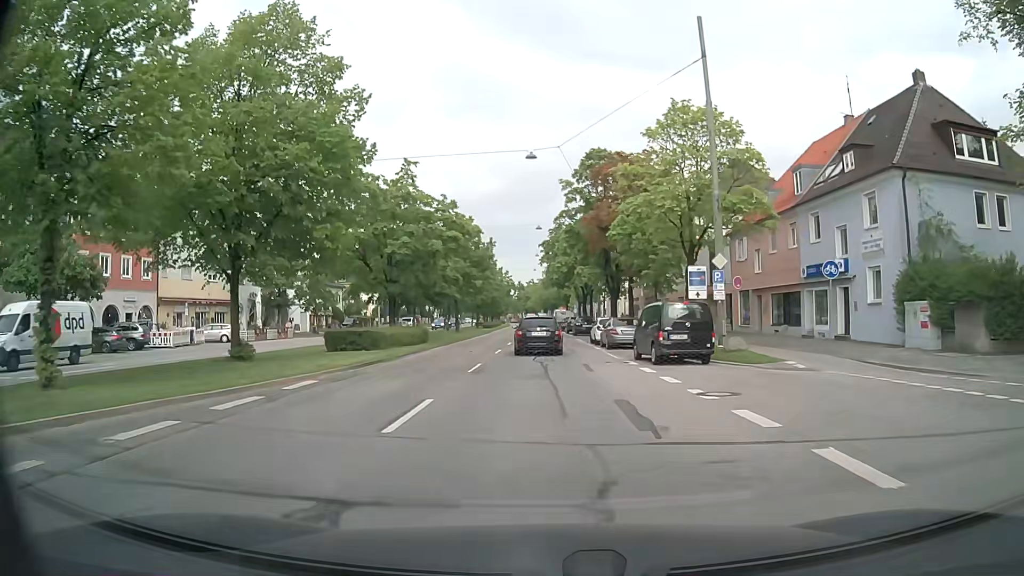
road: secondary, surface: asphalt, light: Day
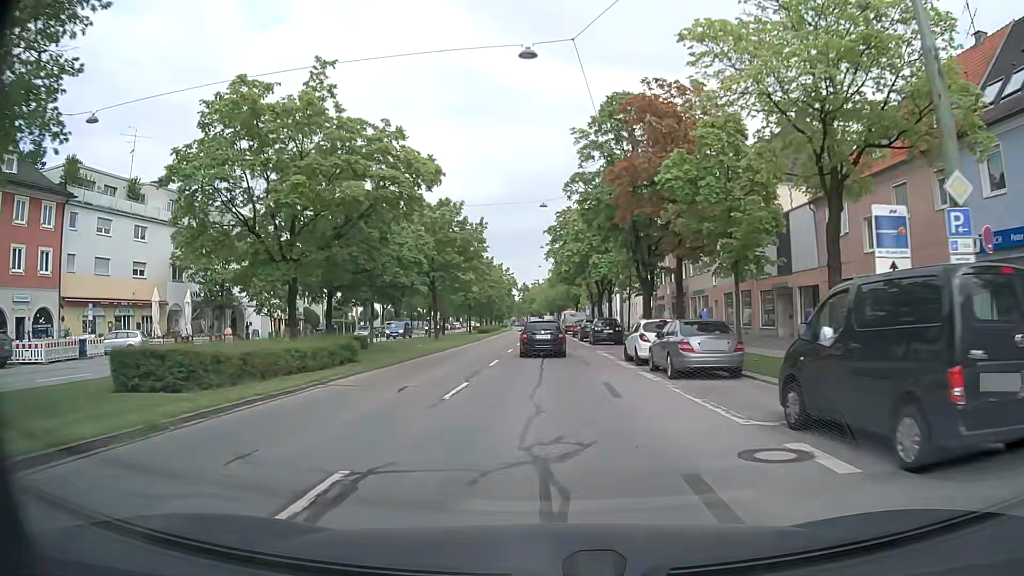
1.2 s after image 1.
(-0.1, +14.3) m; -1°
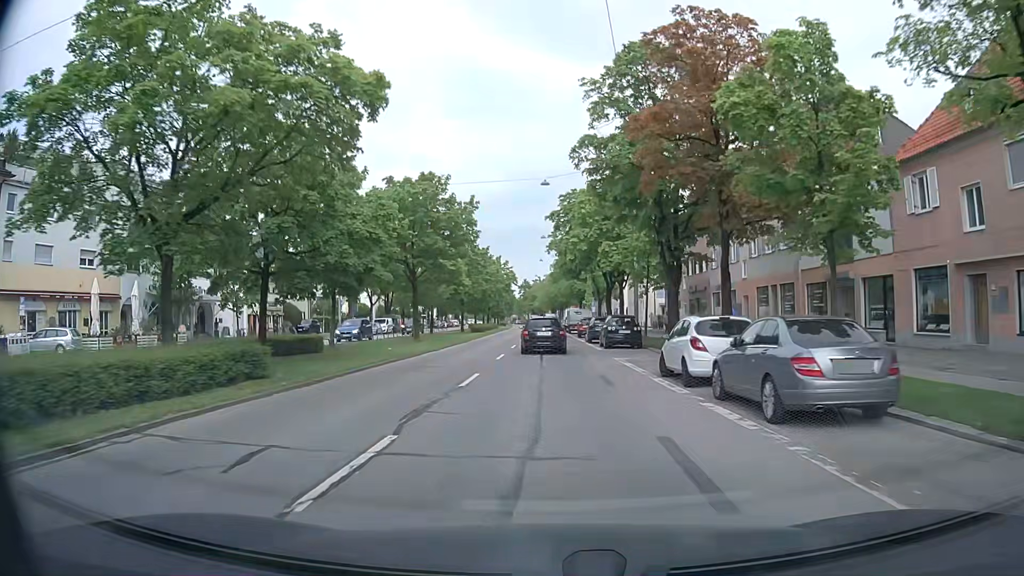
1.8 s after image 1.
(0.0, +7.4) m; 0°
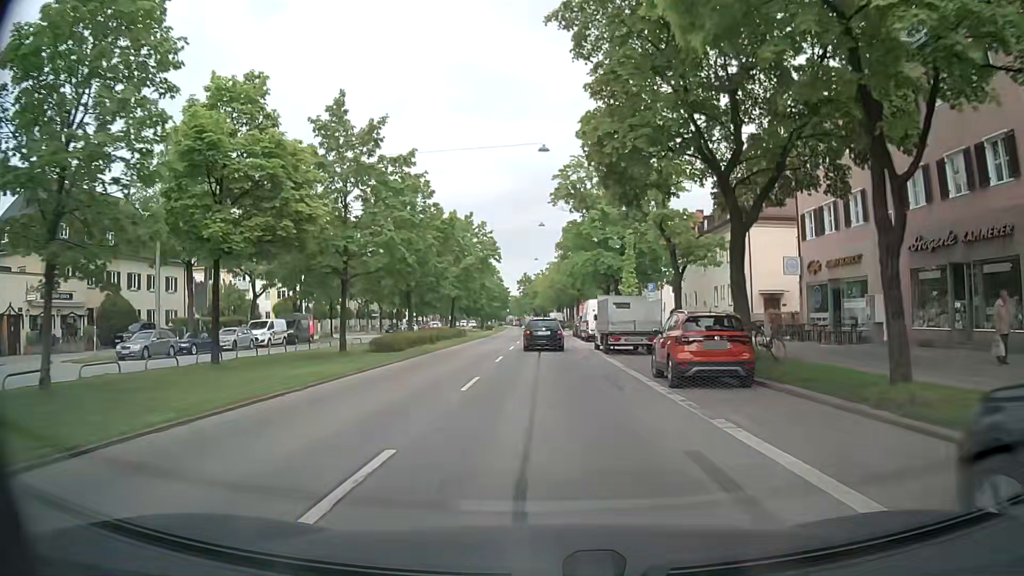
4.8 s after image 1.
(-0.2, +37.5) m; 0°
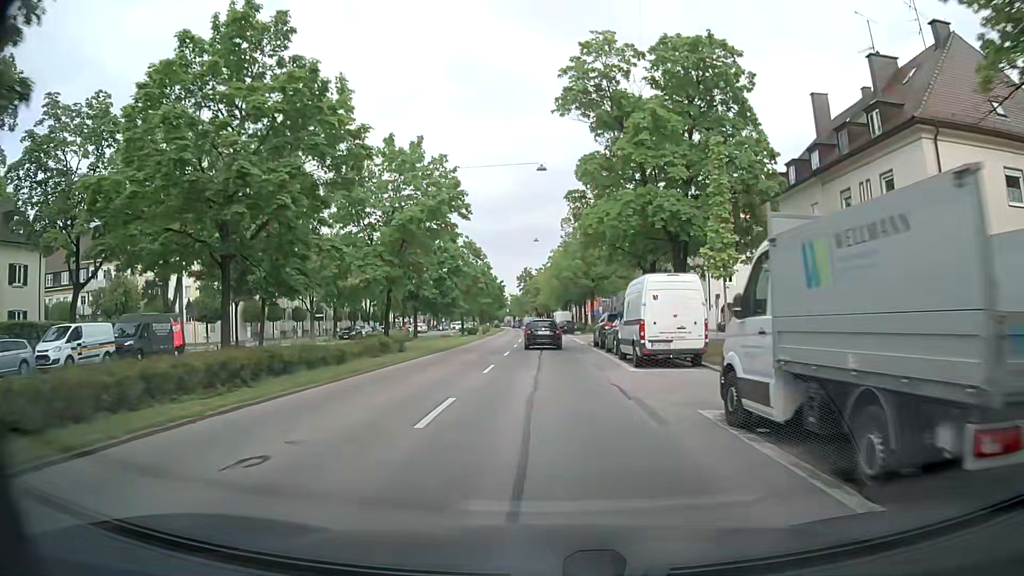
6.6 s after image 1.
(-0.2, +22.8) m; 0°
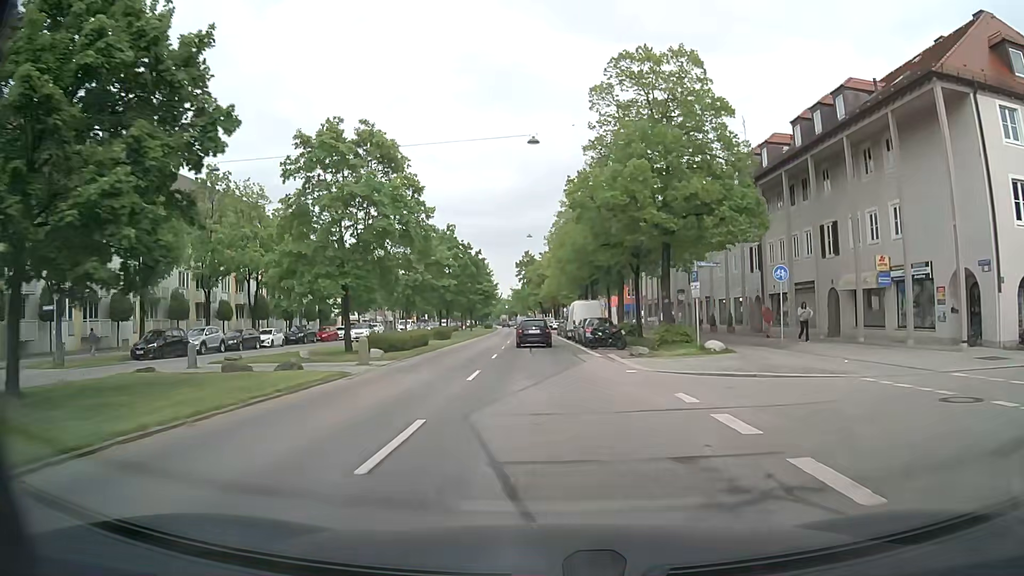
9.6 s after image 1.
(-0.5, +39.4) m; -1°
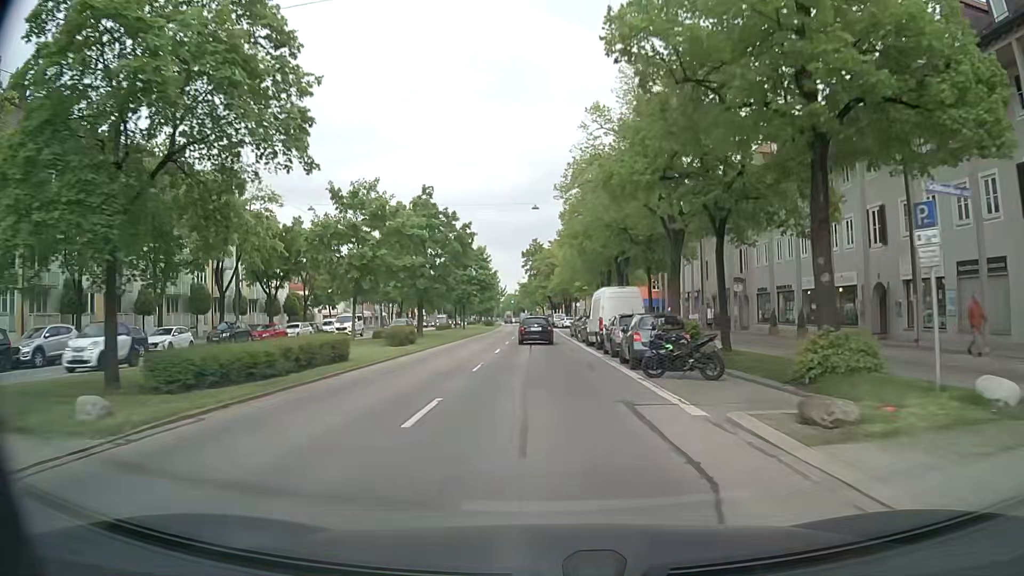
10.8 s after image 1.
(0.0, +15.8) m; -1°
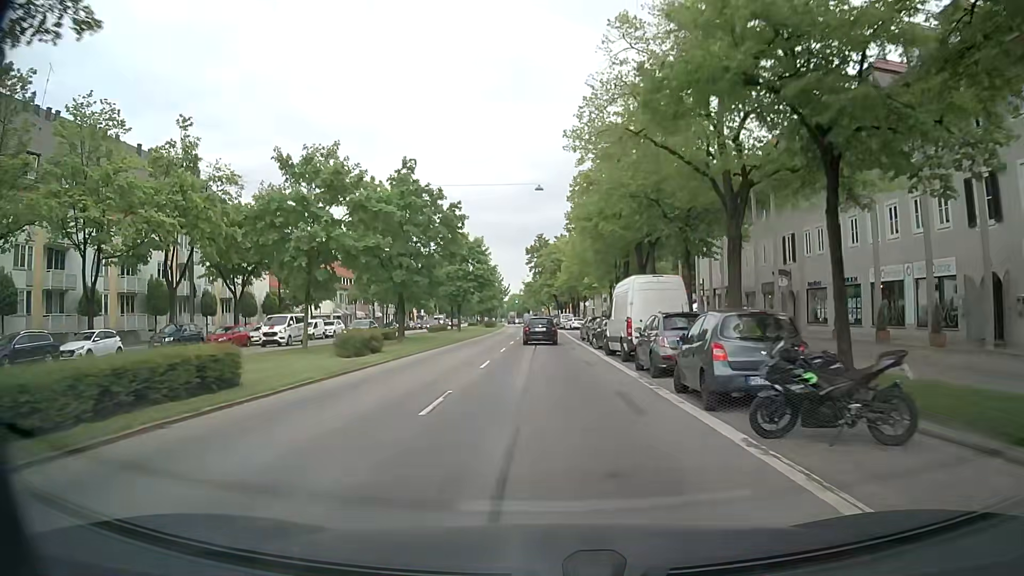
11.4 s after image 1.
(0.0, +7.9) m; -2°
(0, +10) (0, +20) (0, +30) (+1, +40) (+1, +50) (+1, +60) (+1, +70) (+1, +80) (+1, +90) (+1, +100) m
